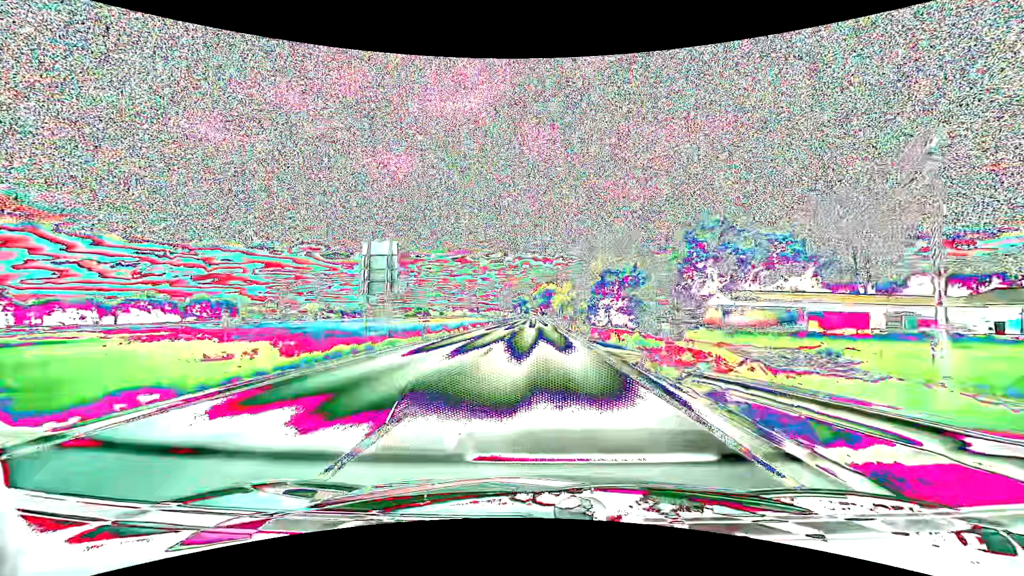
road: primary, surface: asphalt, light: Day
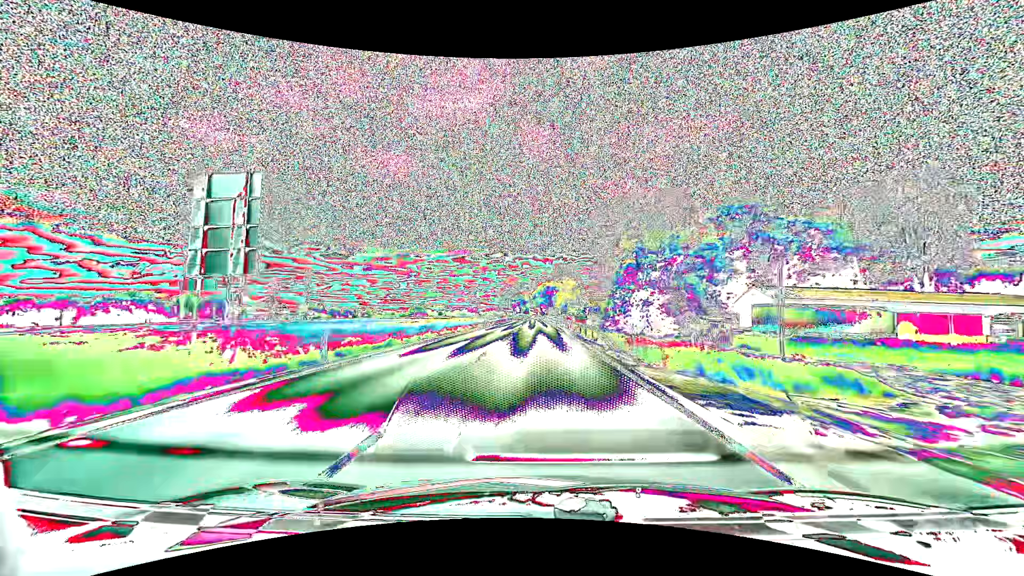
(0.0, +13.7) m; 0°
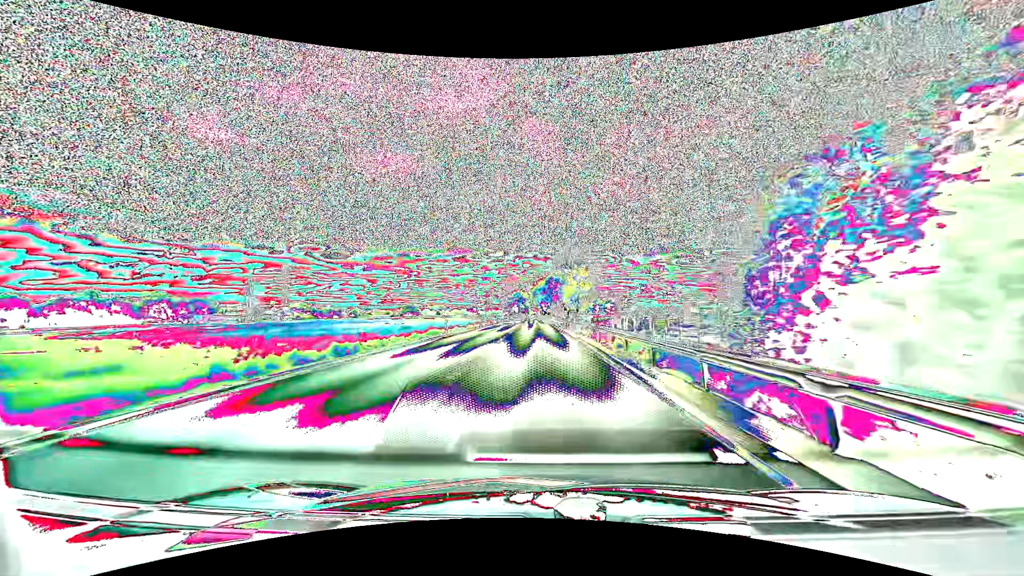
(0.0, +27.3) m; 0°
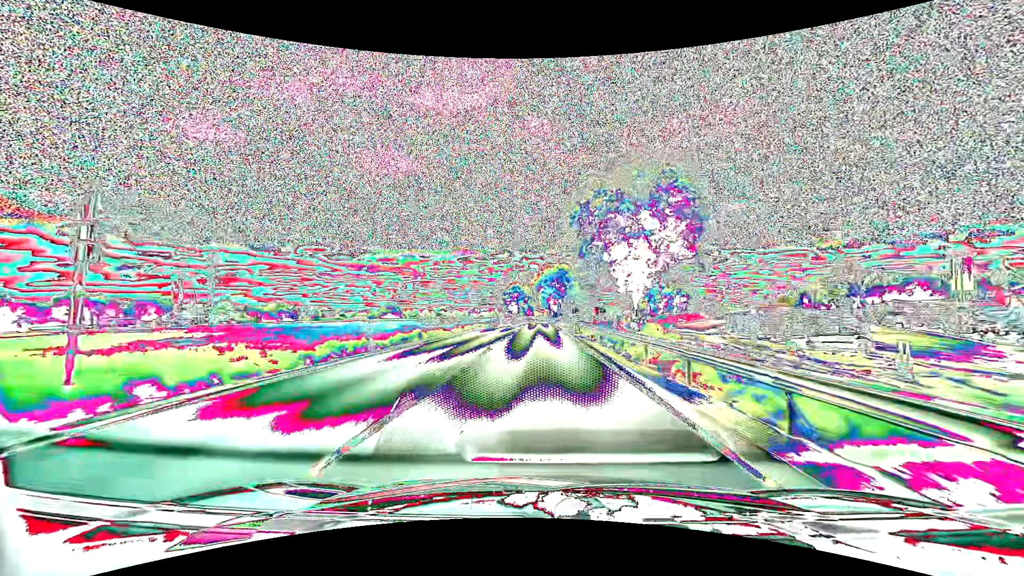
(-0.4, +67.6) m; -1°
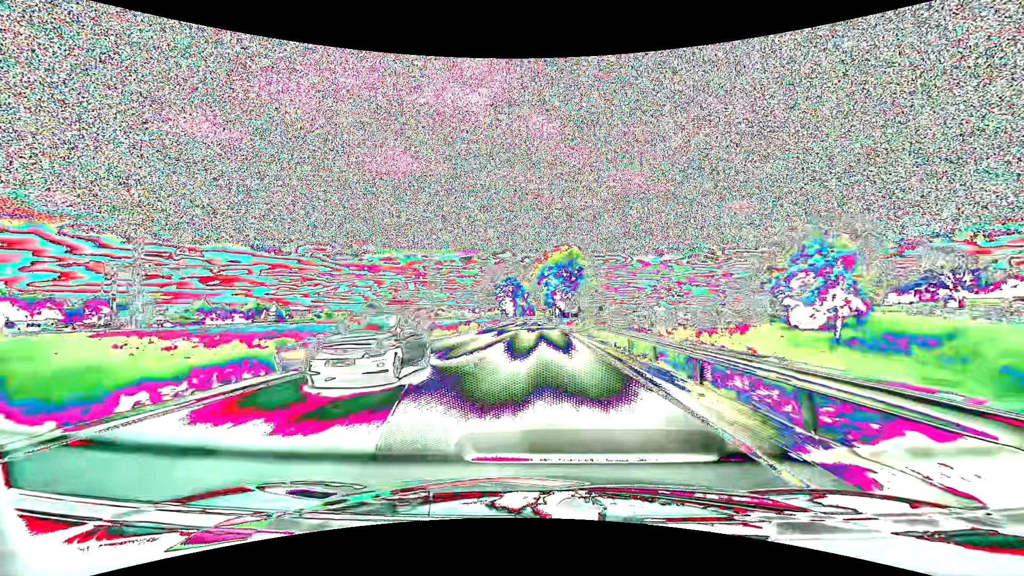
(0.0, +40.1) m; 0°
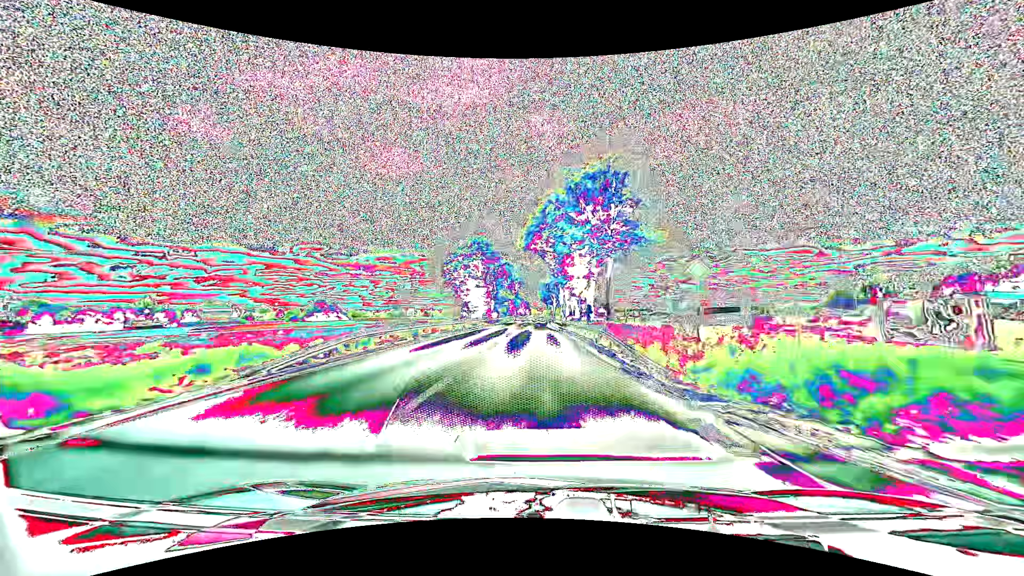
(+0.4, +66.3) m; +1°
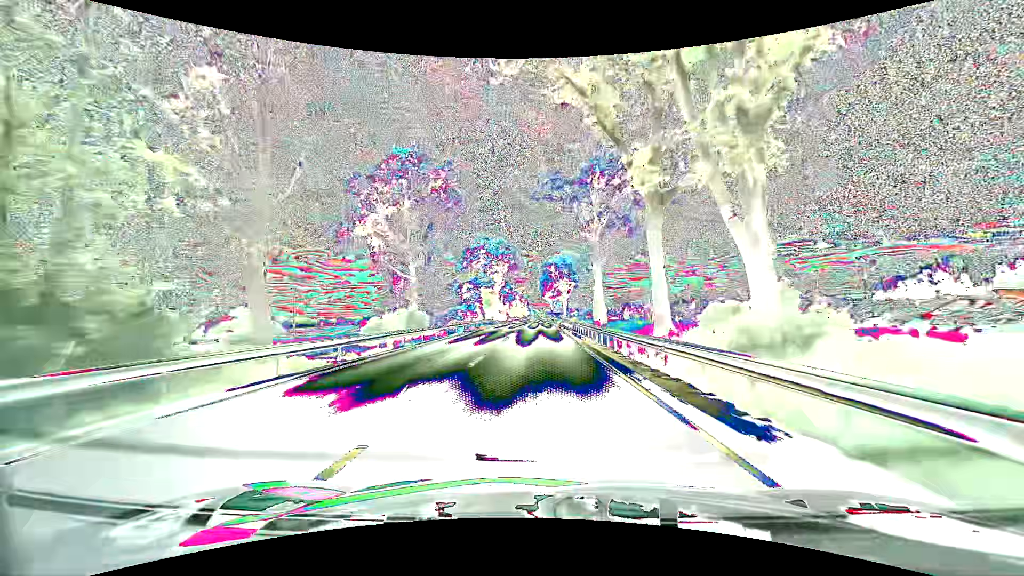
(-0.2, +65.7) m; 0°
